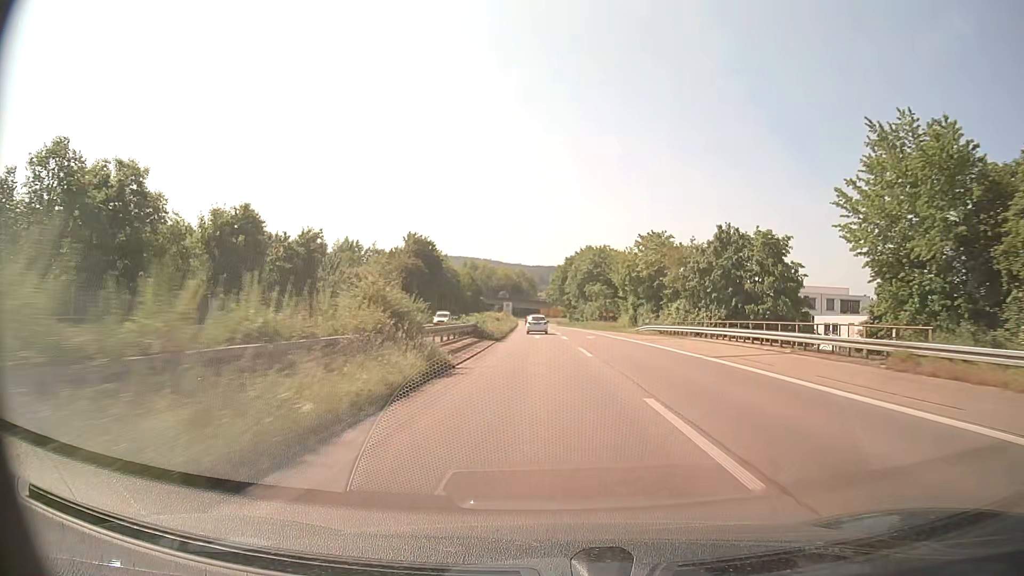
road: trunk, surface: asphalt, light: Day
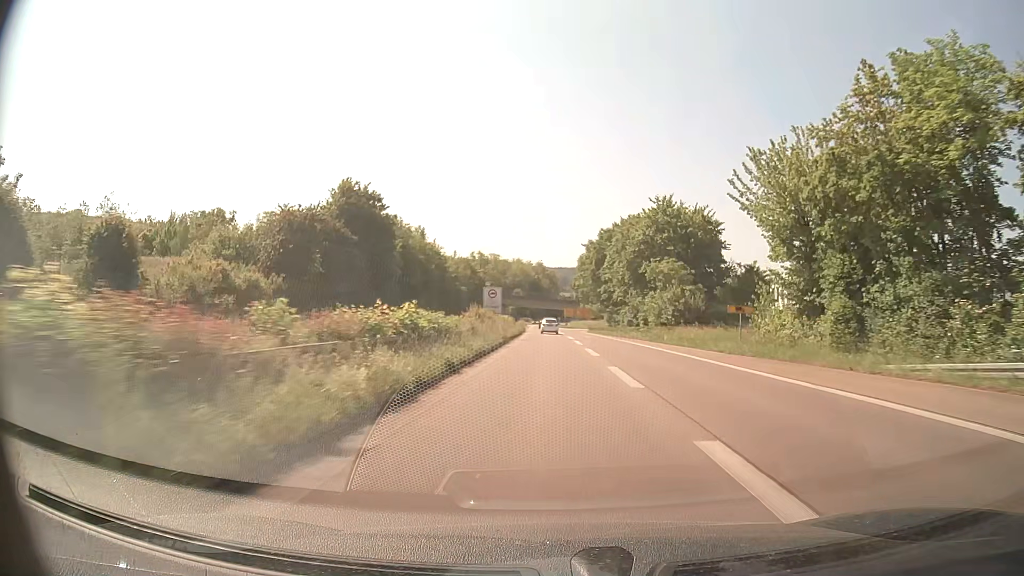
(-0.9, +51.8) m; -2°
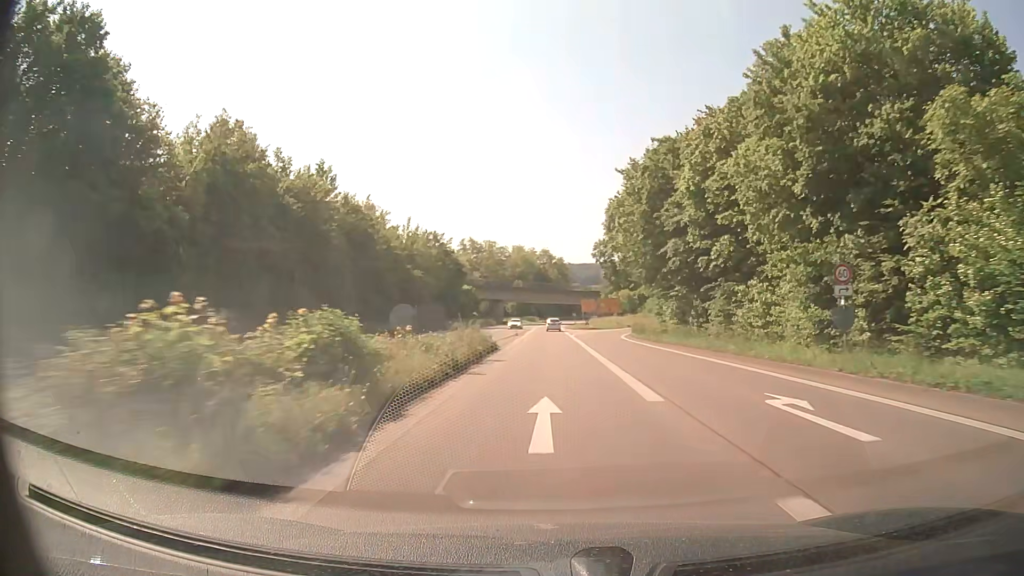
(-0.3, +50.3) m; -1°
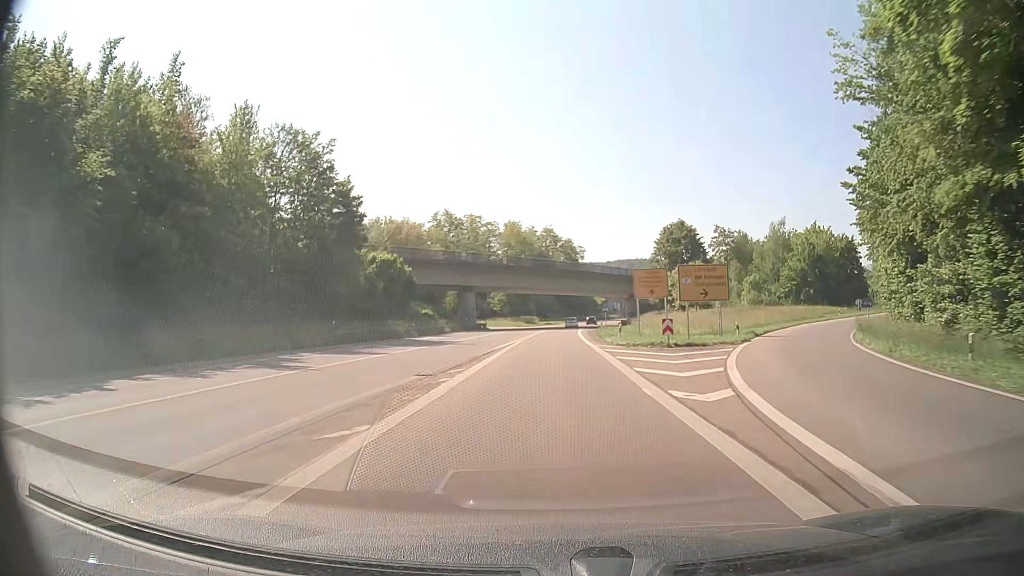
(-0.4, +61.1) m; 0°
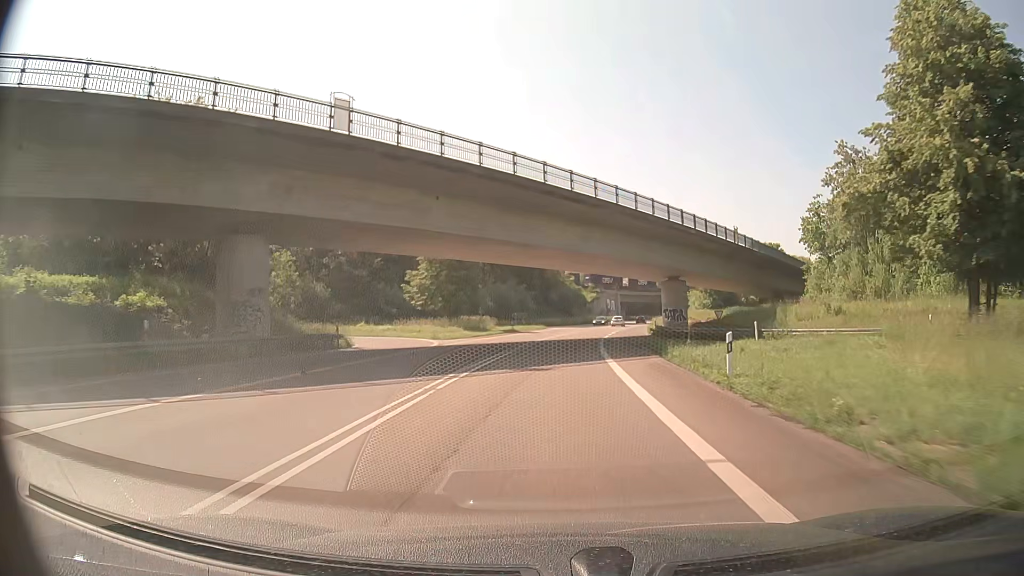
(+0.7, +60.2) m; +2°
(0, +10) (0, +20) (+1, +30) (+1, +40) (+2, +50) (+3, +60) (+4, +70) (+6, +80) (+8, +90) (+10, +99) m
